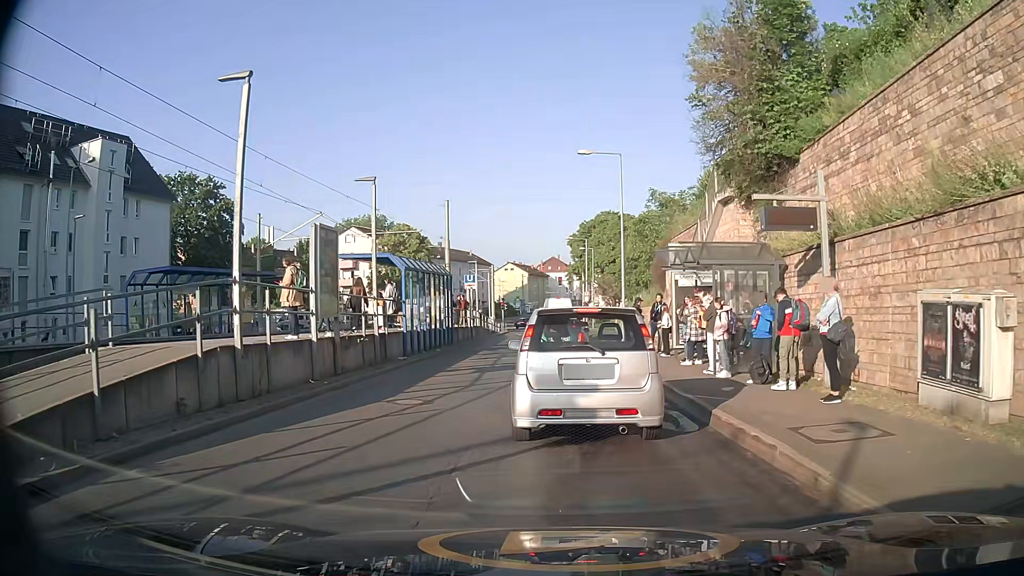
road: secondary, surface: asphalt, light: Day
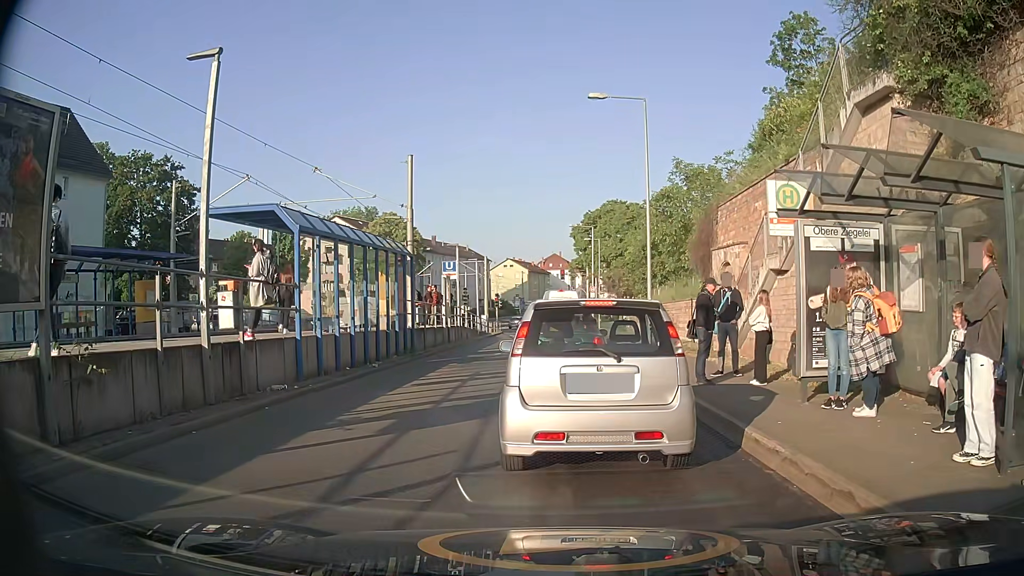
(+0.1, +9.0) m; 0°
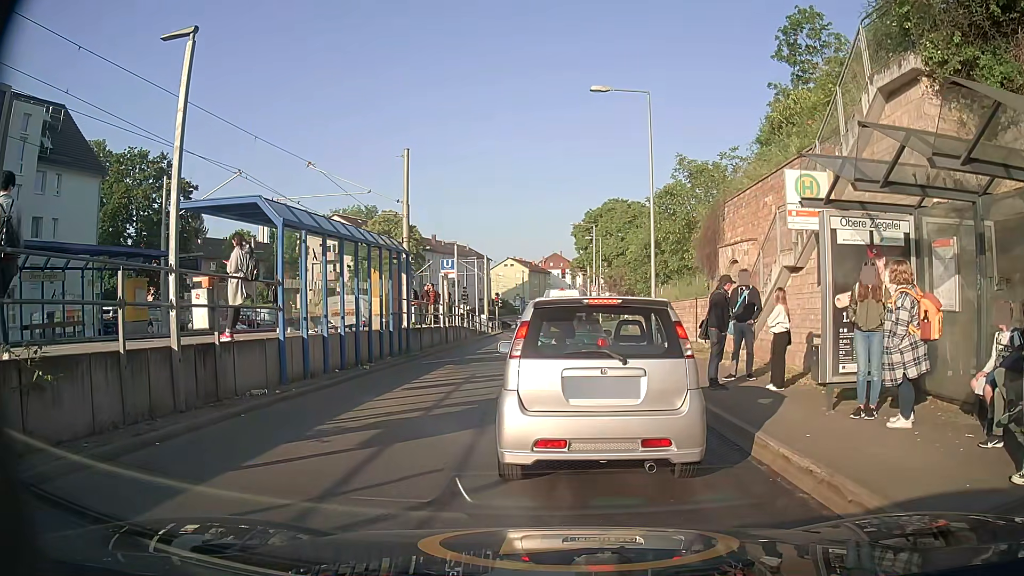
(0.0, +0.8) m; 0°
(0, +10) (0, +20) (0, +30) (+1, +40) (+1, +50) (+1, +60) (0, +70) (0, +80) (-1, +90) (-1, +100) m
